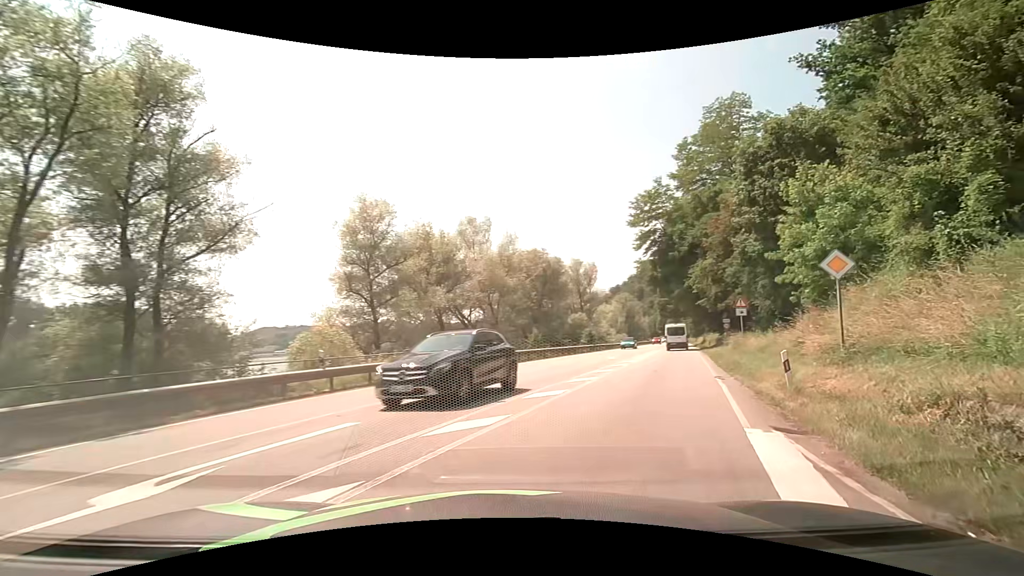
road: primary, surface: asphalt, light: Day
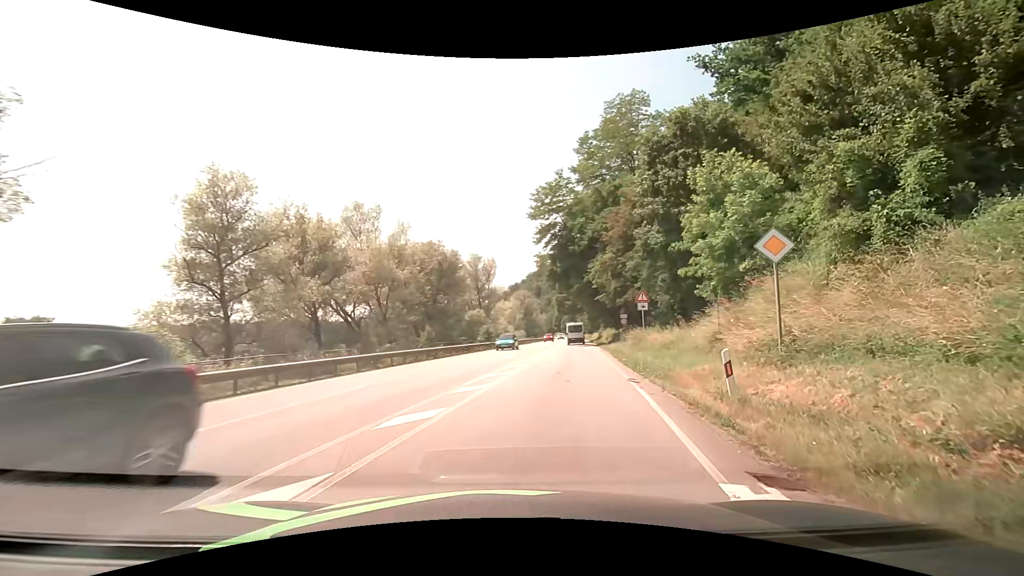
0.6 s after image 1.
(+0.4, +3.7) m; +10°
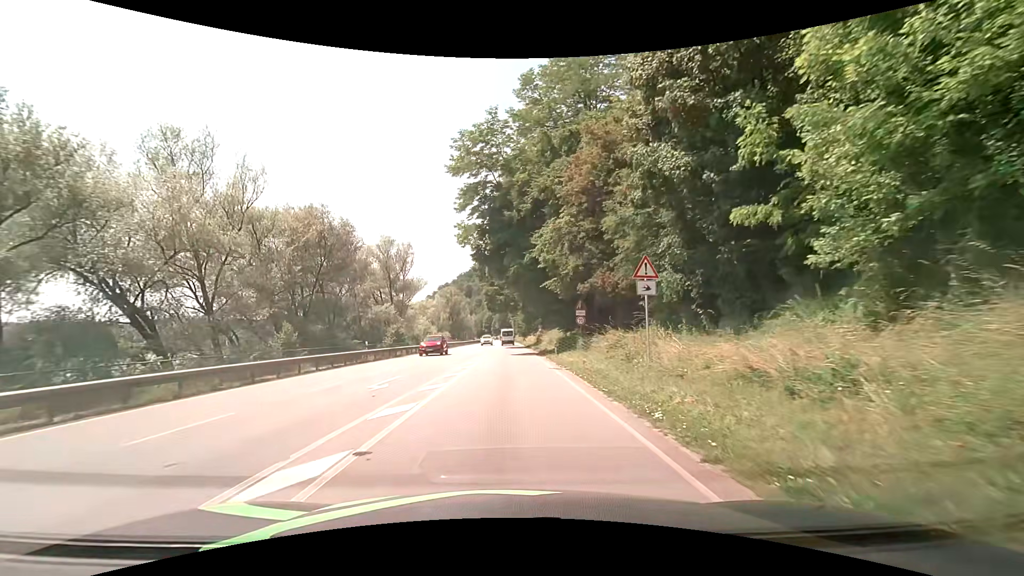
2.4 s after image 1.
(+1.8, +15.8) m; +9°
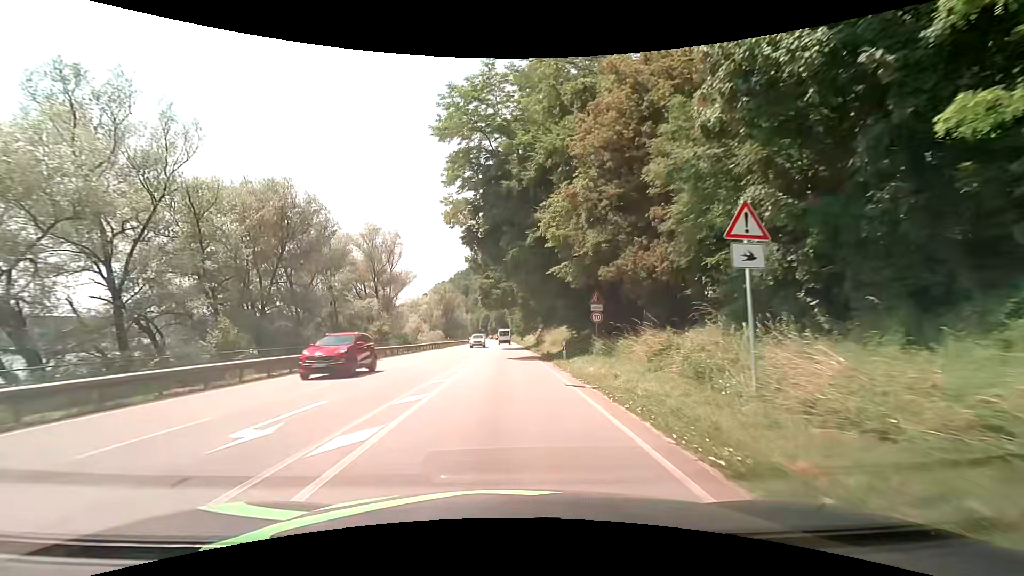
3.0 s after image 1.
(0.0, +6.9) m; 0°
(0, +10) (0, +20) (0, +30) (0, +40) (0, +50) (0, +60) (0, +70) (-1, +80) (-1, +90) (-1, +100) m
